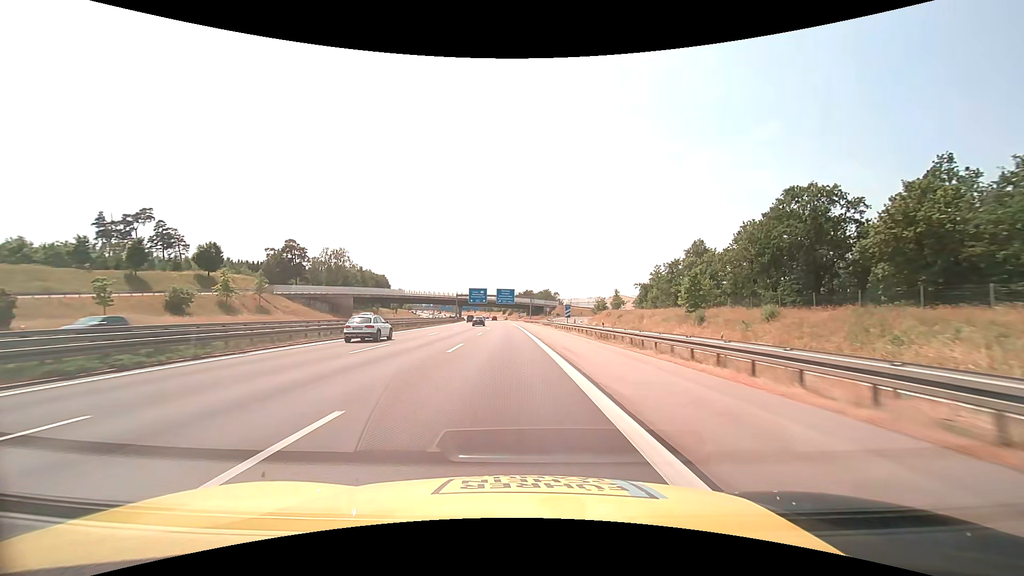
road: motorway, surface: asphalt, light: Day
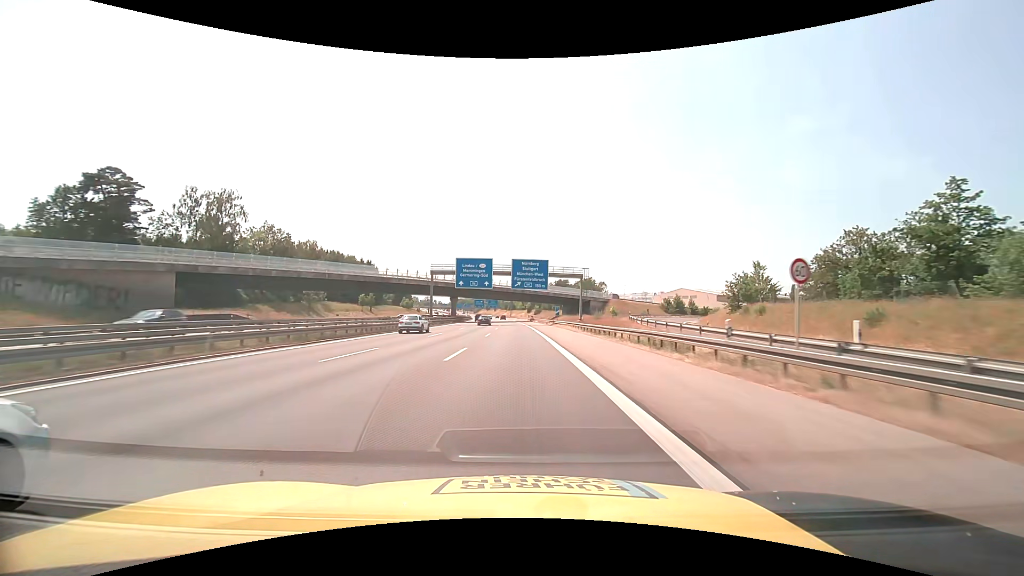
(-2.5, +76.9) m; -3°
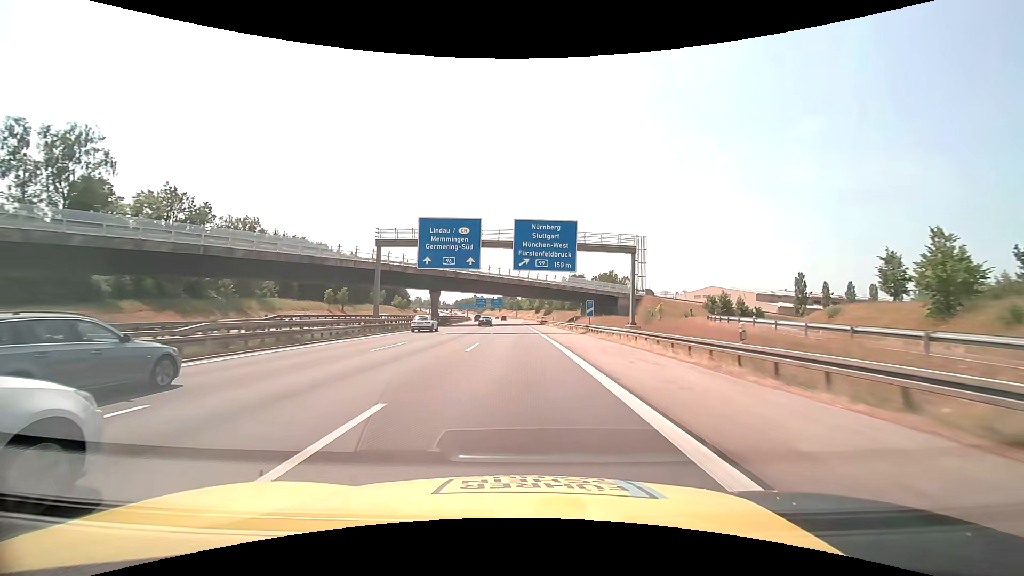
(-0.4, +31.3) m; -1°
(0, +10) (0, +20) (0, +30) (0, +40) (-1, +50) (-1, +60) (-1, +70) (-1, +80) (-2, +90) (-2, +100) m
